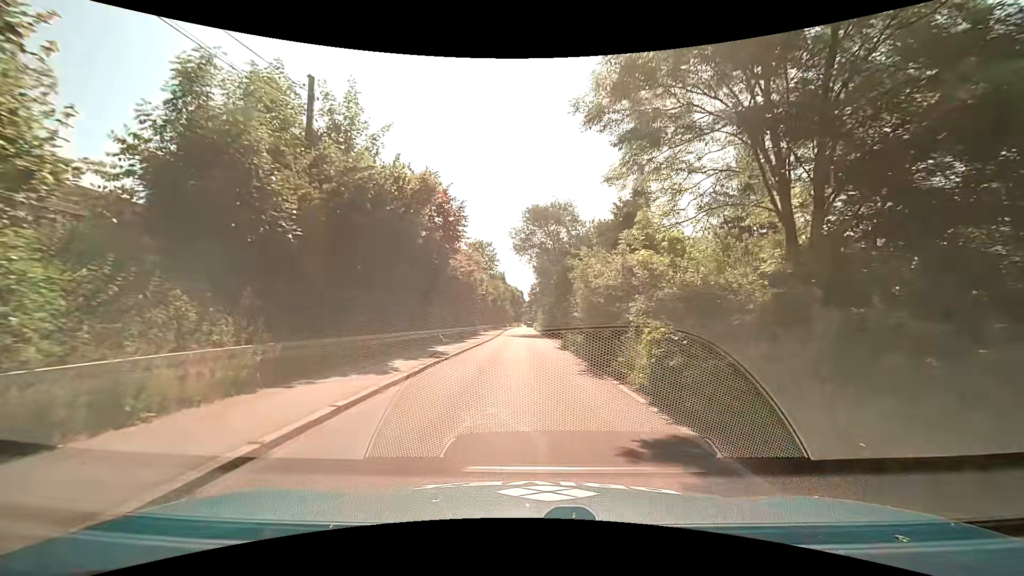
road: unclassified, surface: asphalt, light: Day
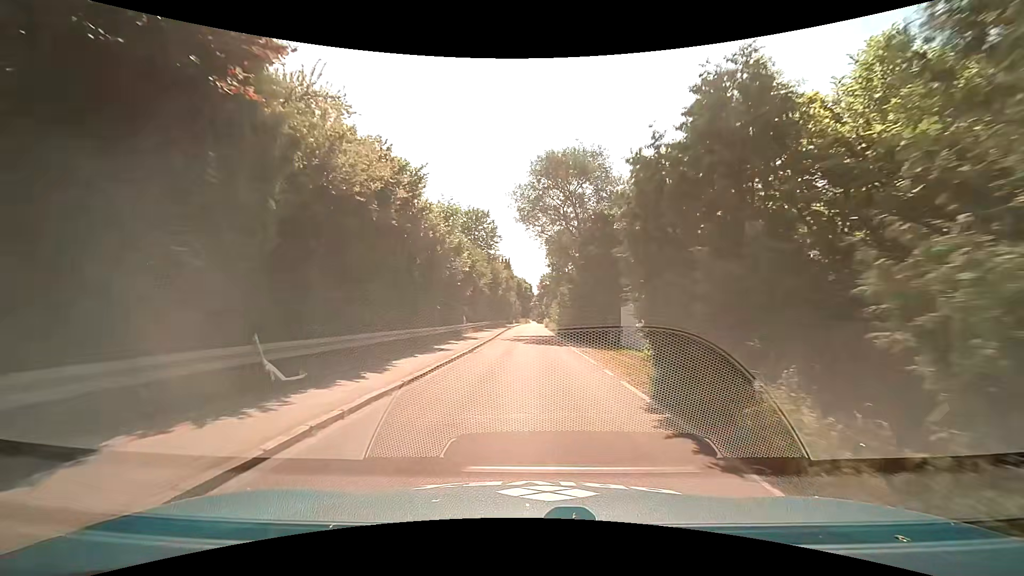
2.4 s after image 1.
(-0.2, +18.4) m; -2°
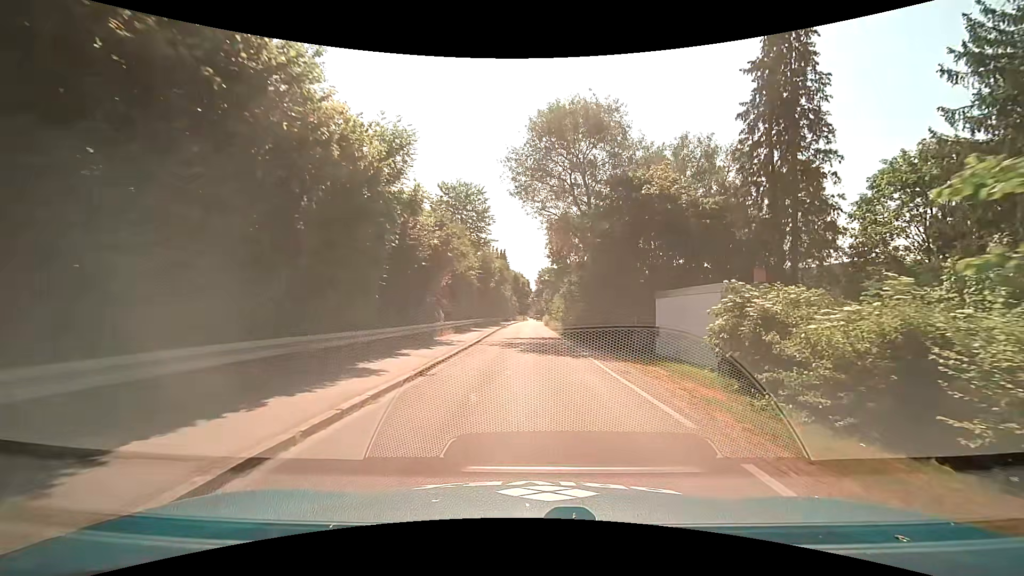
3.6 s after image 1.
(+0.1, +9.2) m; +1°
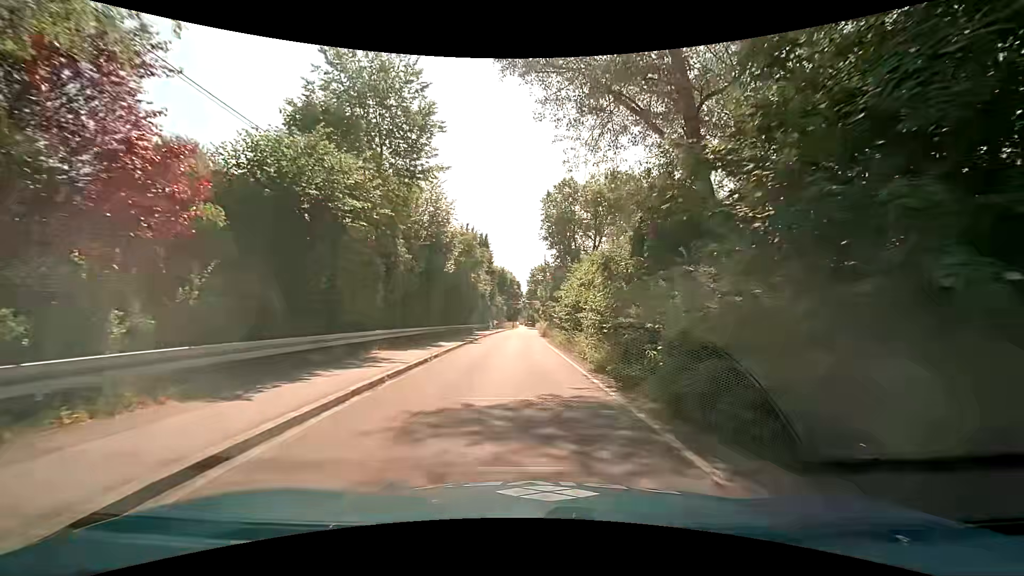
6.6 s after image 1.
(+0.6, +23.3) m; +1°
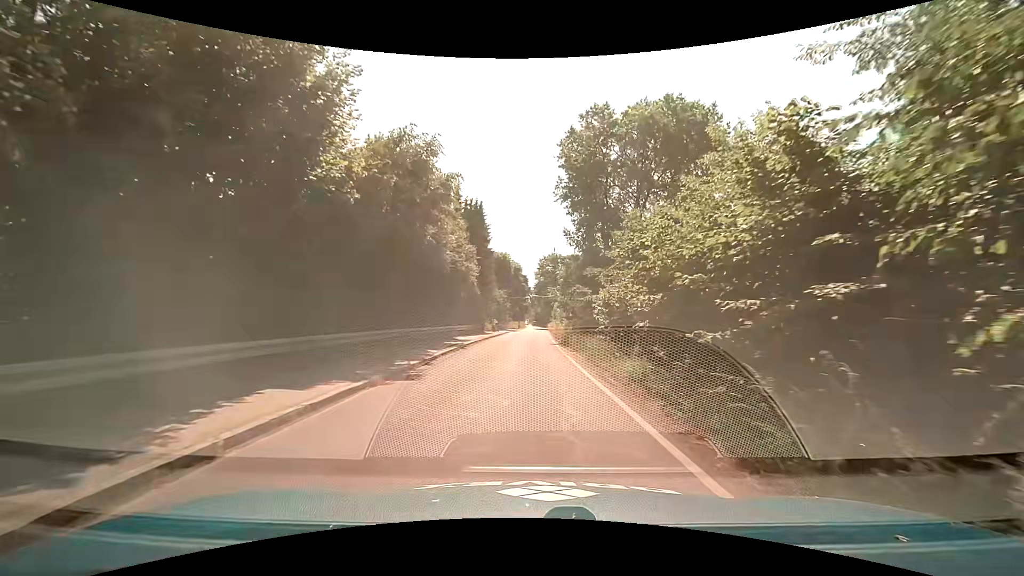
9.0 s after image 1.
(-0.1, +18.5) m; -1°
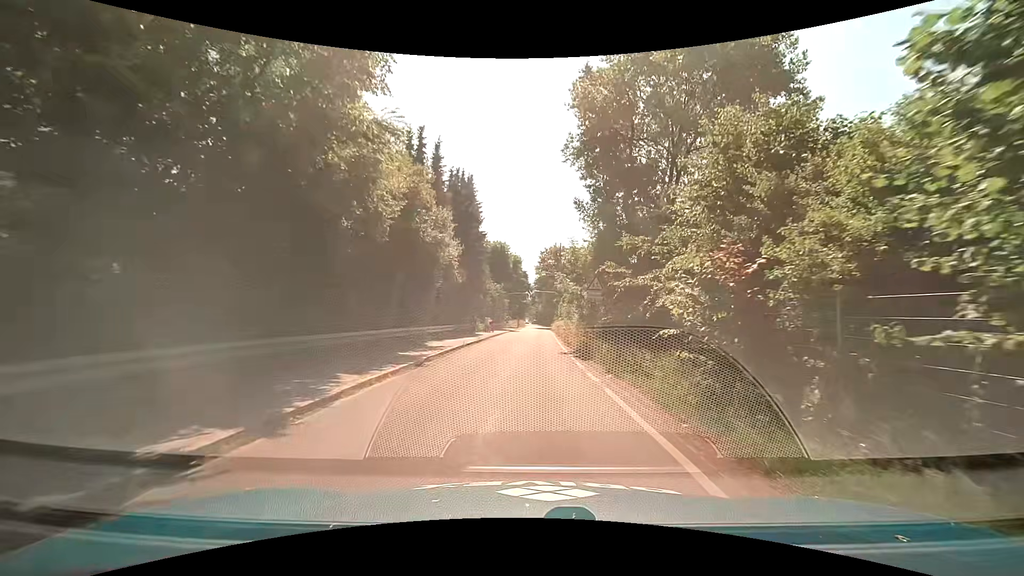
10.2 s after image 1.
(0.0, +9.2) m; 0°
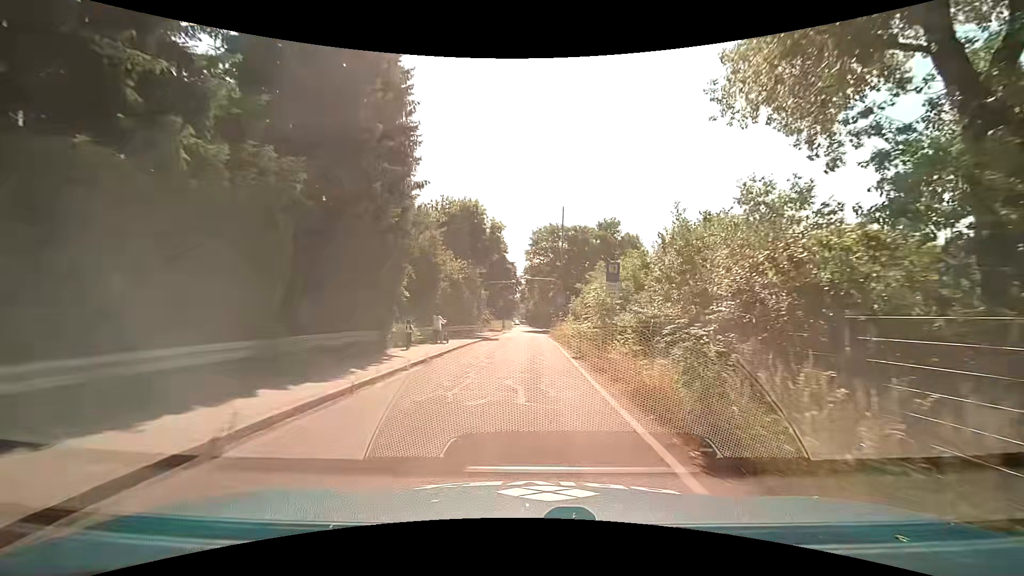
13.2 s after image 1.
(+0.1, +22.9) m; +1°
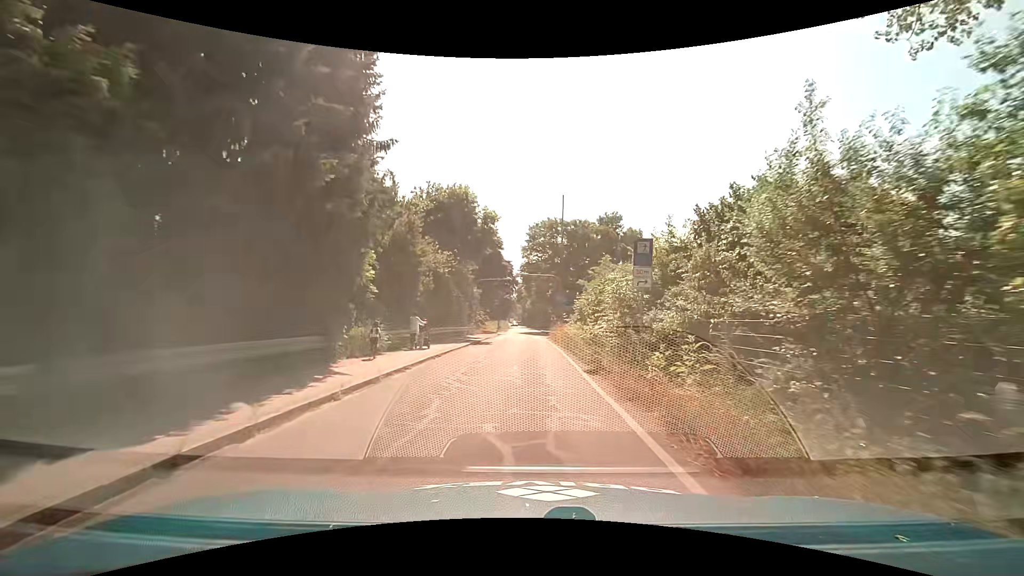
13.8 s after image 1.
(+0.1, +4.6) m; +1°
(0, +10) (0, +20) (0, +30) (0, +40) (0, +50) (0, +60) (0, +70) (0, +80) (0, +90) (-1, +100) m
